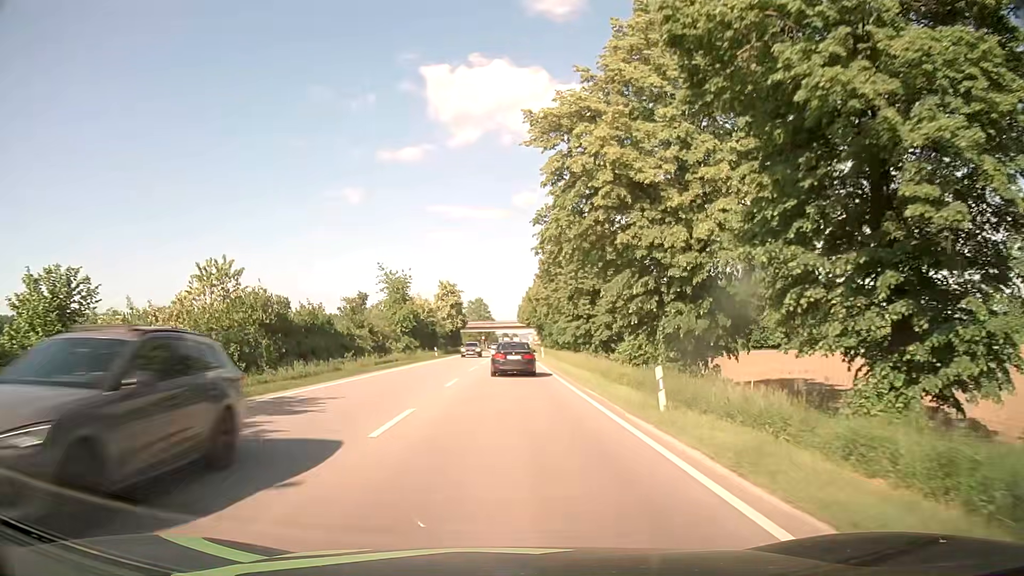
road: primary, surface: asphalt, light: Day
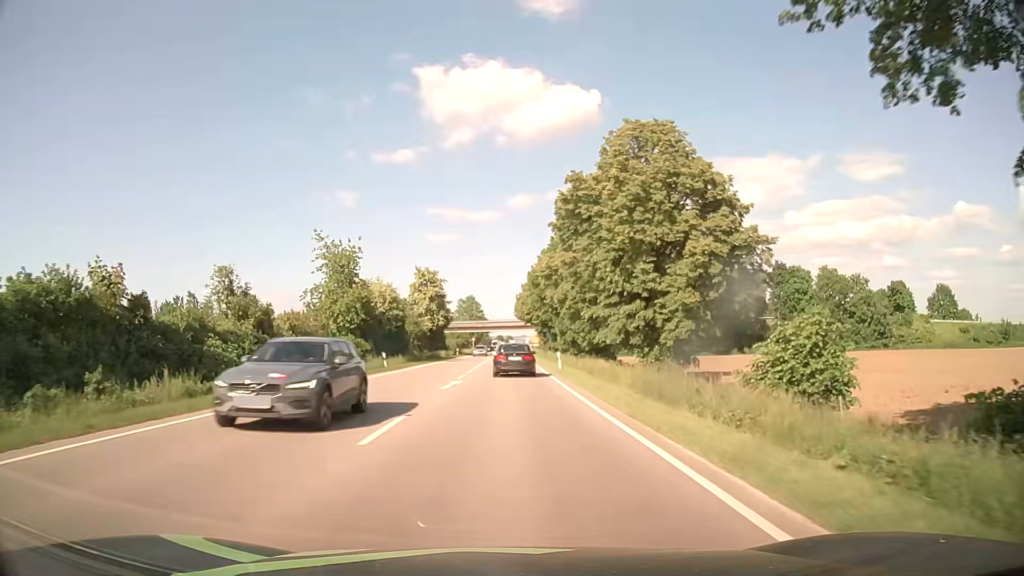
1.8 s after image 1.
(-0.3, +24.4) m; 0°
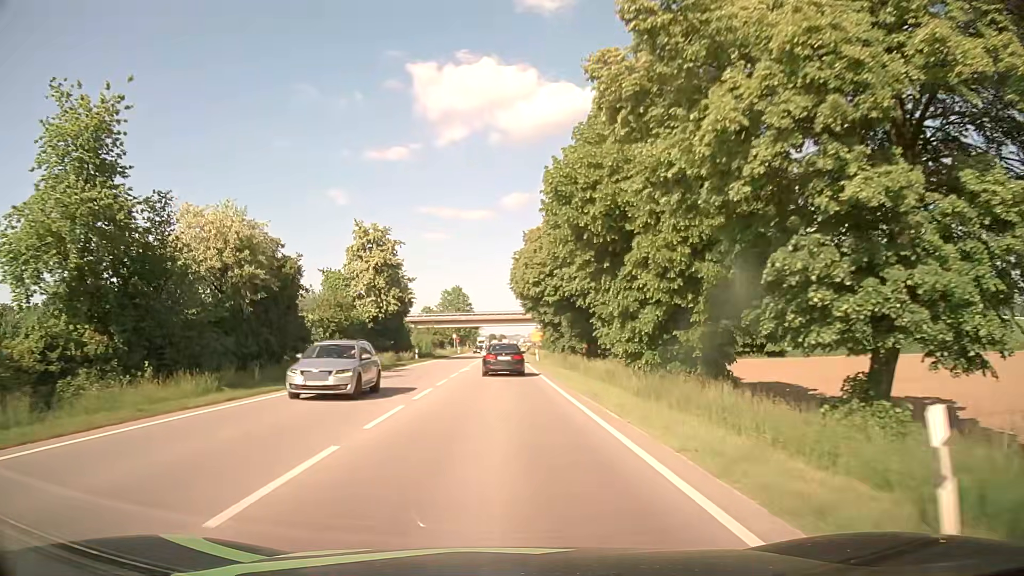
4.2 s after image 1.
(+0.3, +34.5) m; +1°
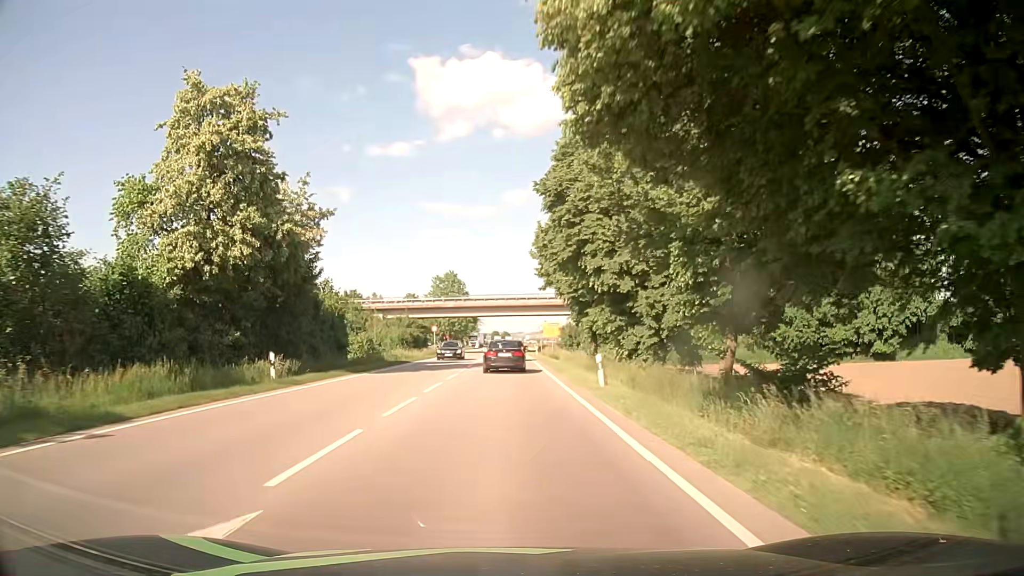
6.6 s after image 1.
(-0.3, +34.5) m; 0°
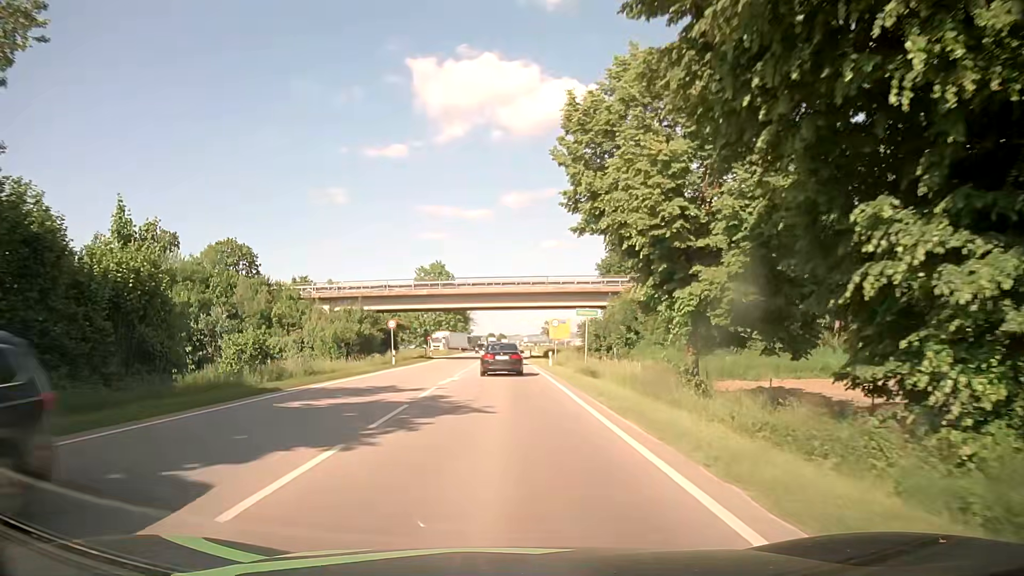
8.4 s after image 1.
(-0.1, +25.4) m; 0°
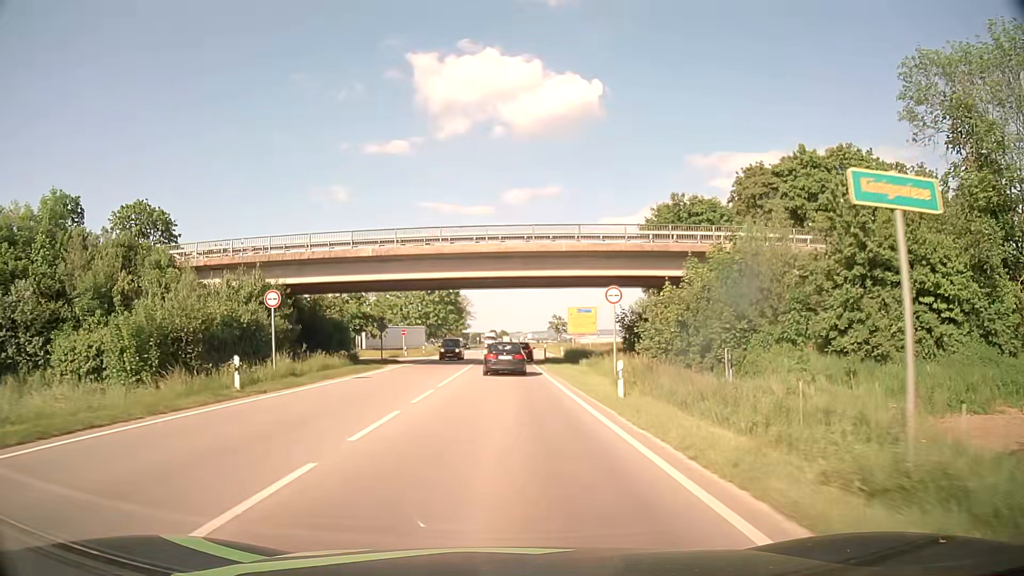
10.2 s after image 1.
(0.0, +25.3) m; 0°
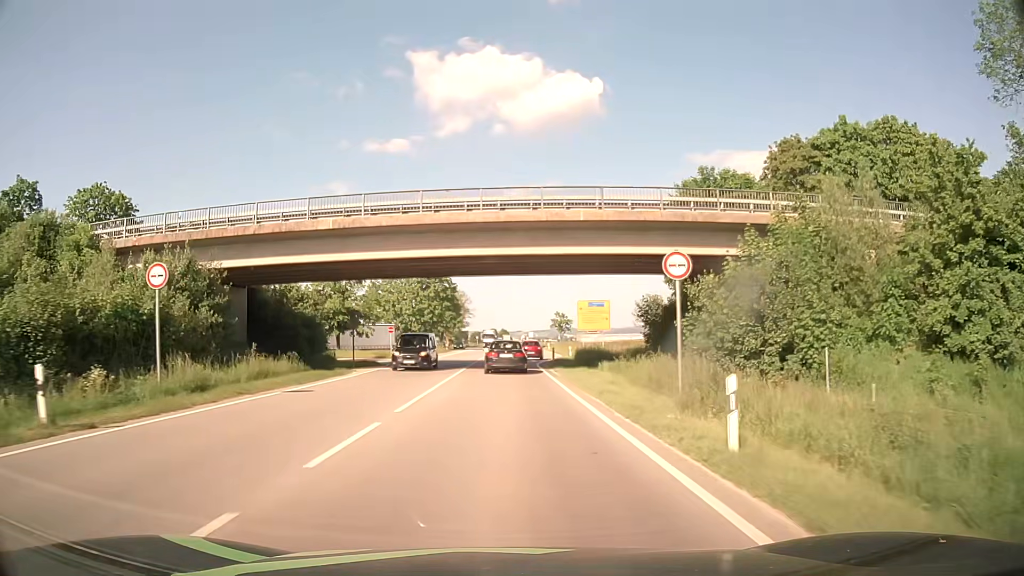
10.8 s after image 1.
(+0.1, +8.3) m; 0°
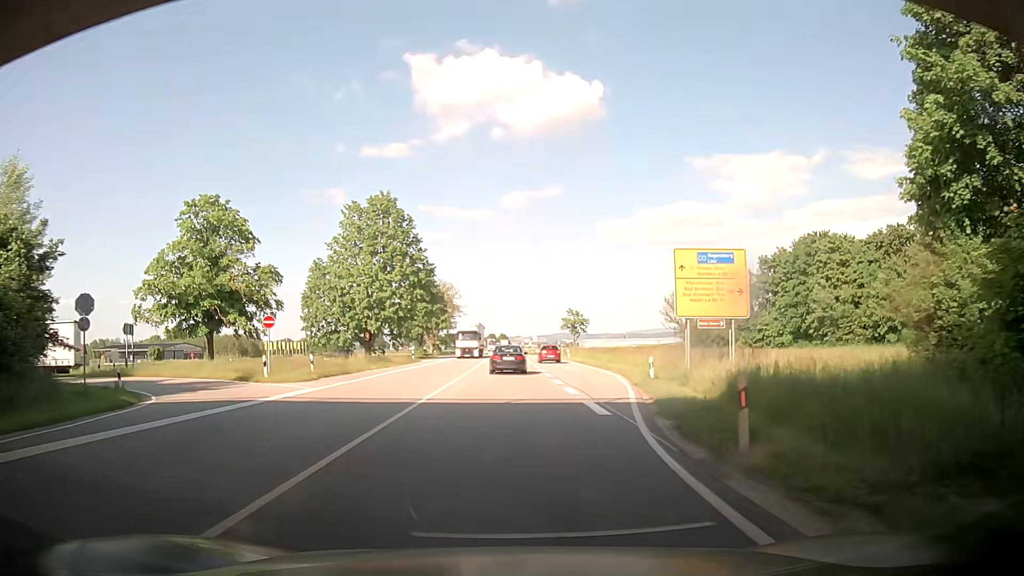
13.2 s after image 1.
(-0.1, +33.6) m; -2°
(0, +10) (+1, +20) (+1, +30) (+1, +40) (+2, +50) (+2, +60) (+2, +70) (+3, +80) (+3, +90) (+3, +100) m
